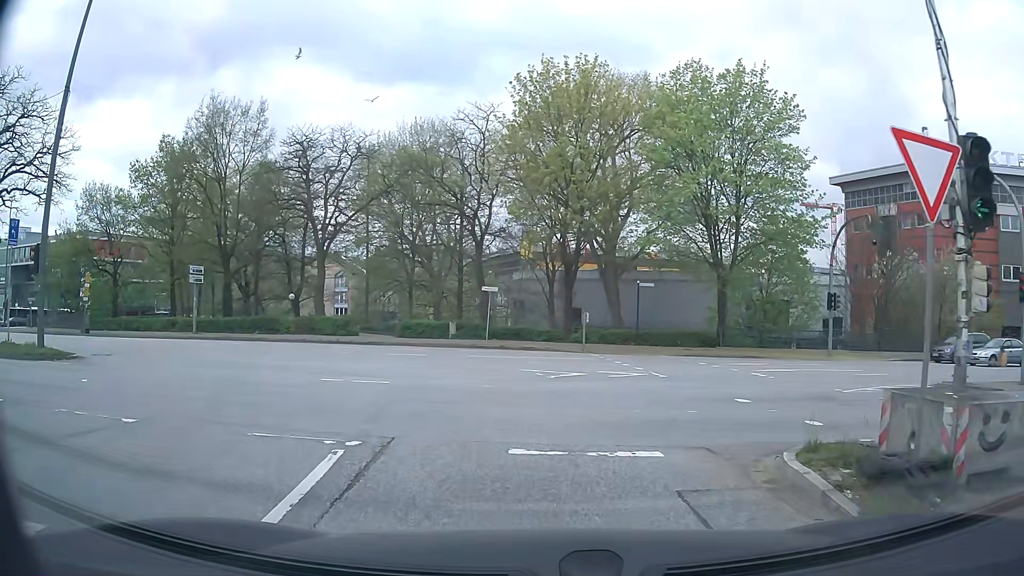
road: secondary_link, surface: asphalt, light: Day
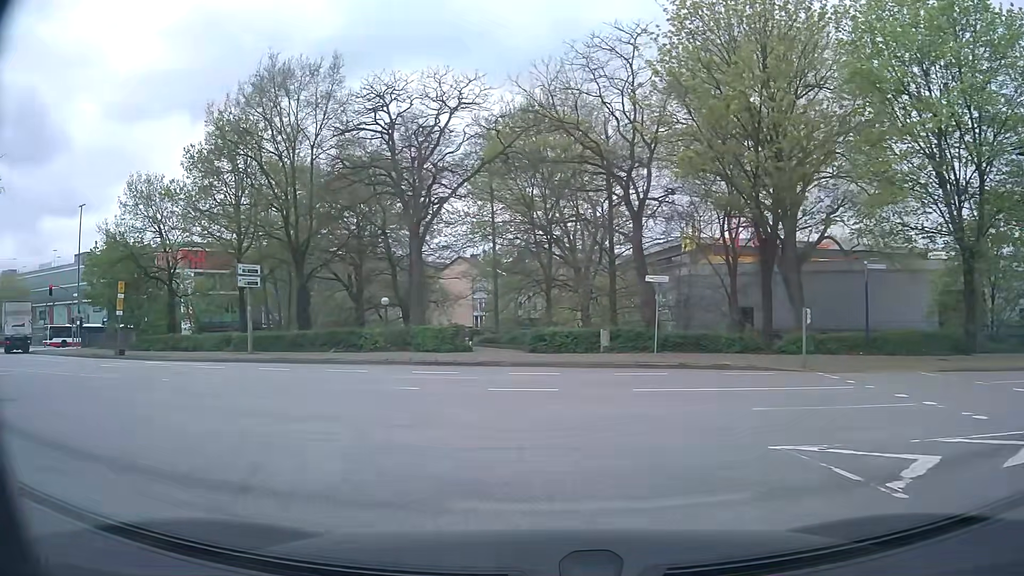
(-0.9, +11.5) m; -12°
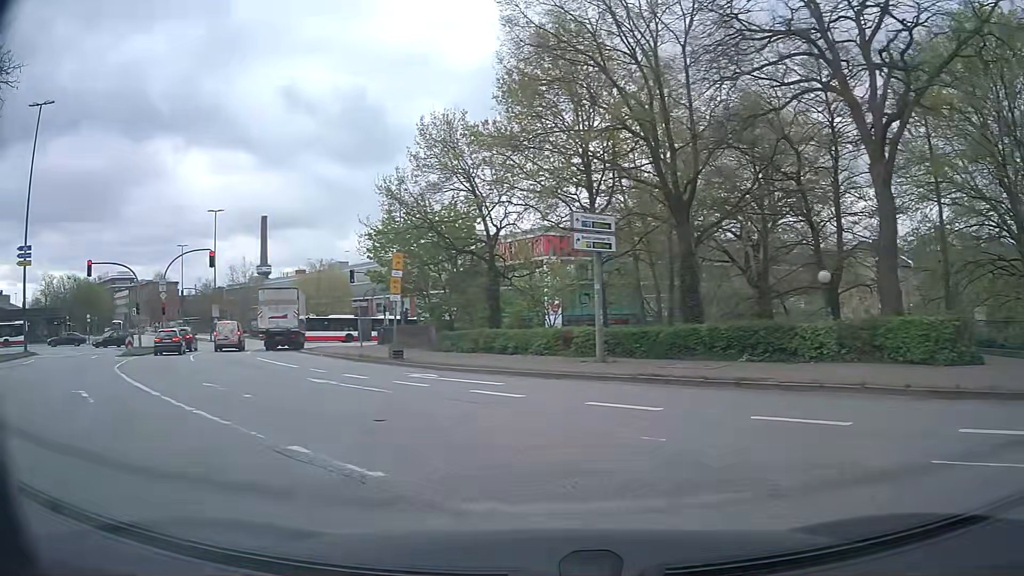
(-3.5, +12.3) m; -33°
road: primary
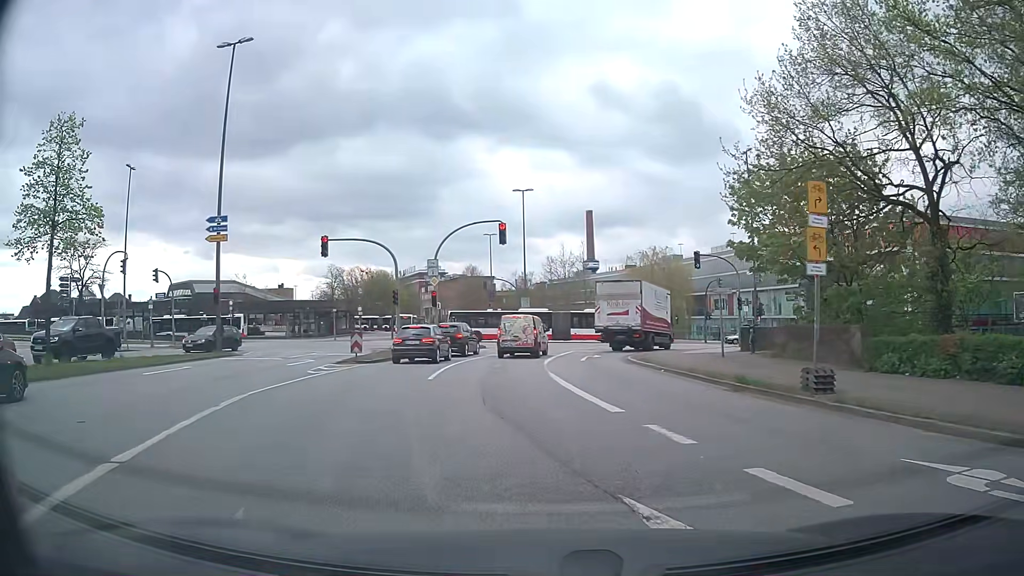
(-3.5, +12.1) m; -28°
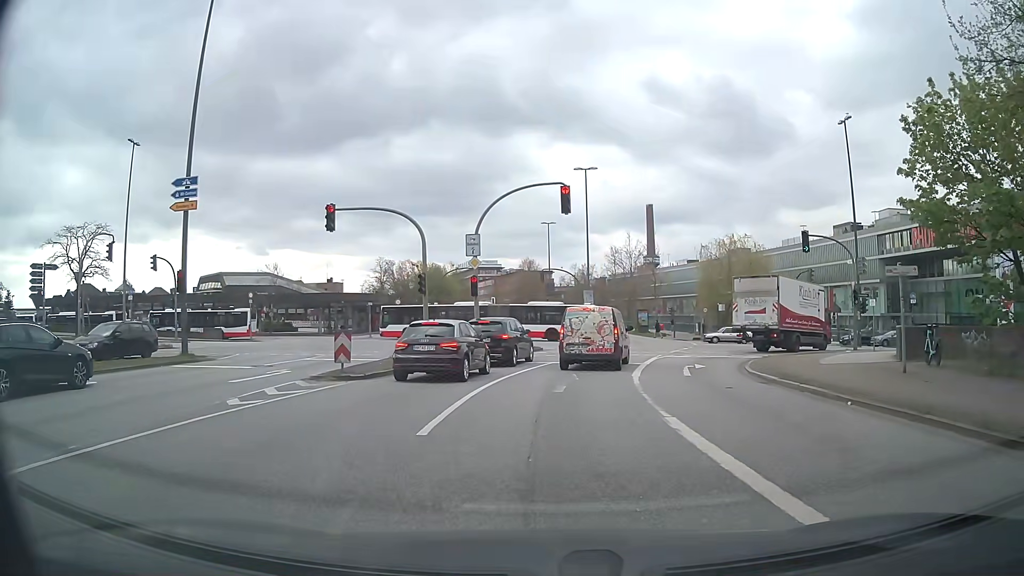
(-0.6, +9.0) m; -6°
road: secondary
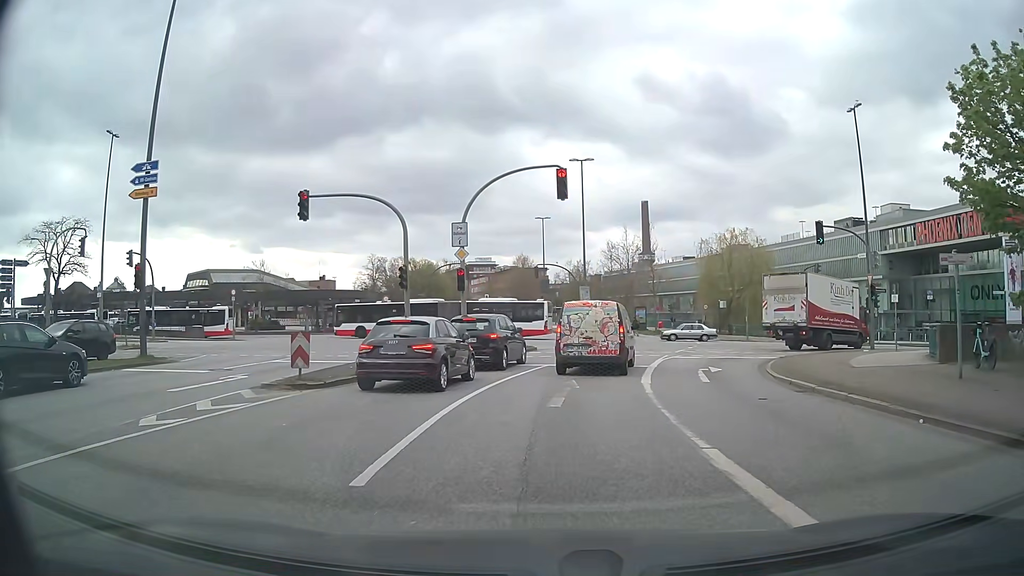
(0.0, +2.6) m; +1°
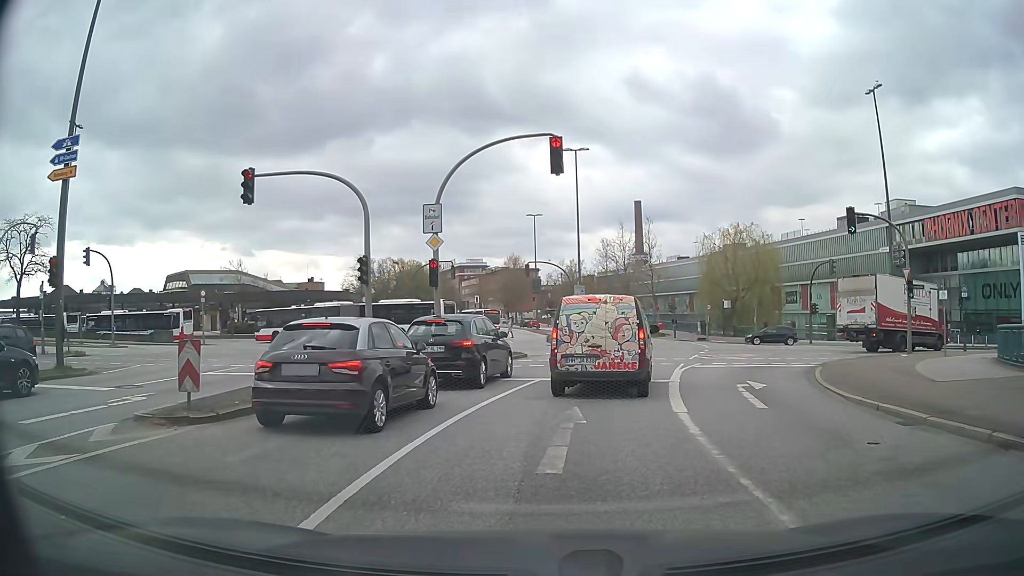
(0.0, +4.4) m; 0°
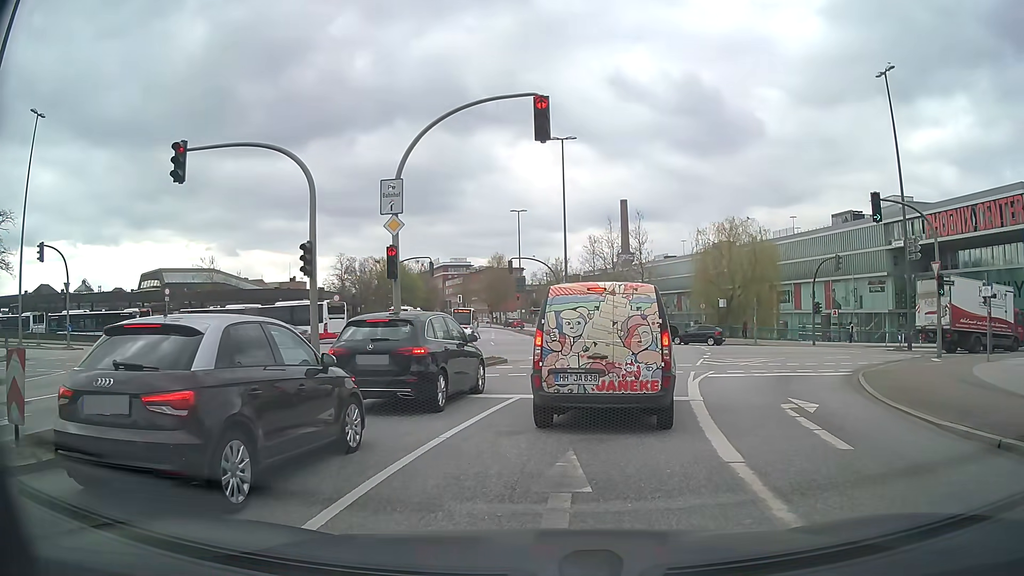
(+0.1, +3.6) m; 0°
(+1, +10) (+3, +20) (+6, +29) (+8, +39) (+9, +49) (+9, +59) (+7, +69) (+6, +79) (+4, +89) (+3, +98) m
